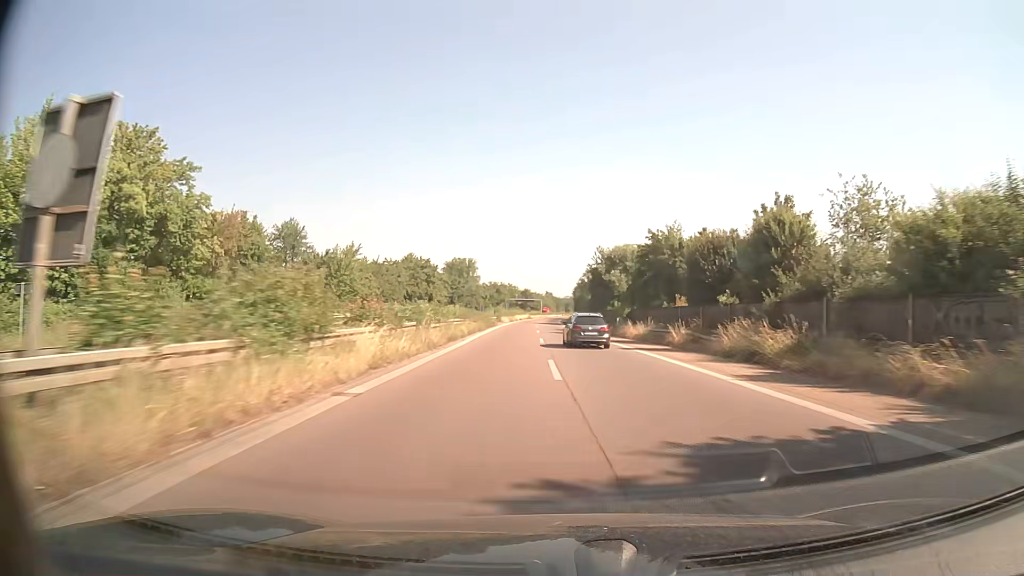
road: trunk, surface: asphalt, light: Day
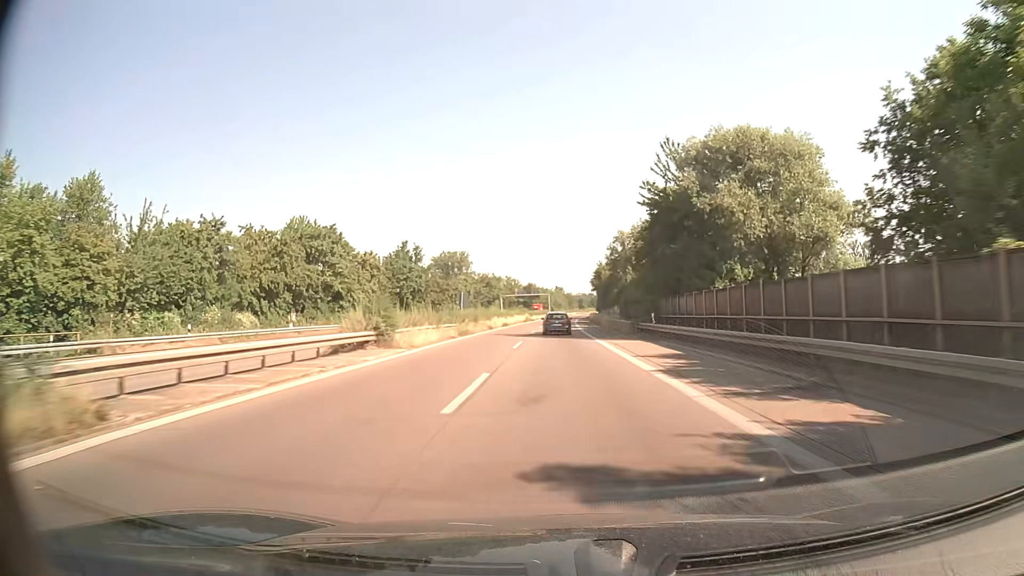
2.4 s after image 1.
(-0.5, +59.2) m; -1°
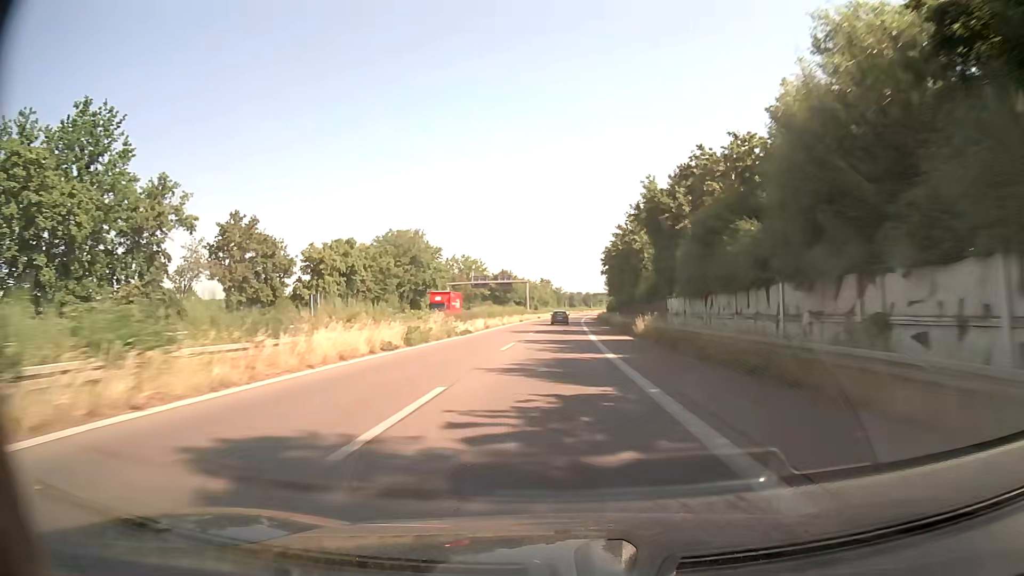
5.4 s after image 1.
(+0.2, +74.9) m; +1°
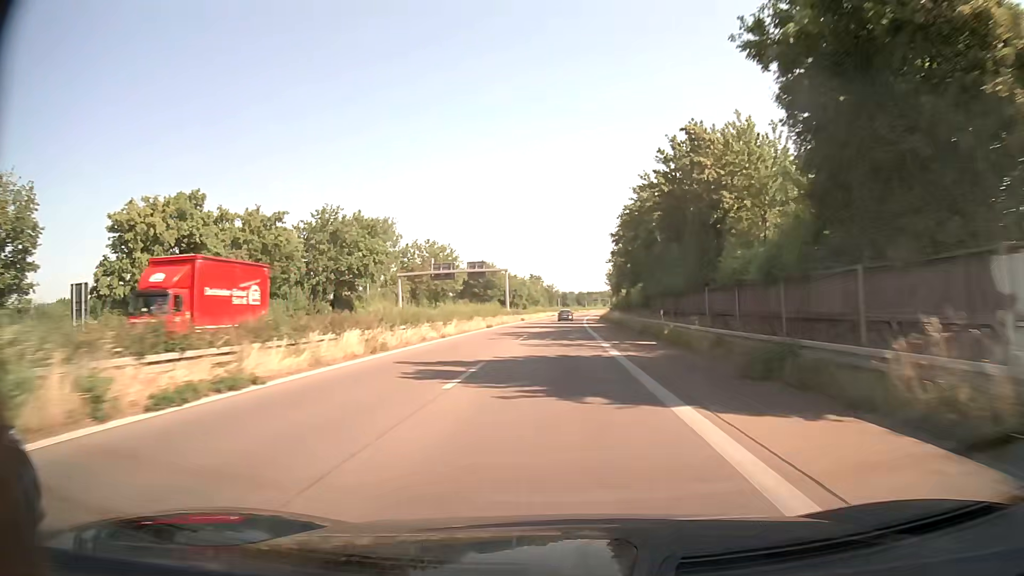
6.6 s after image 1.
(+0.2, +30.3) m; +1°
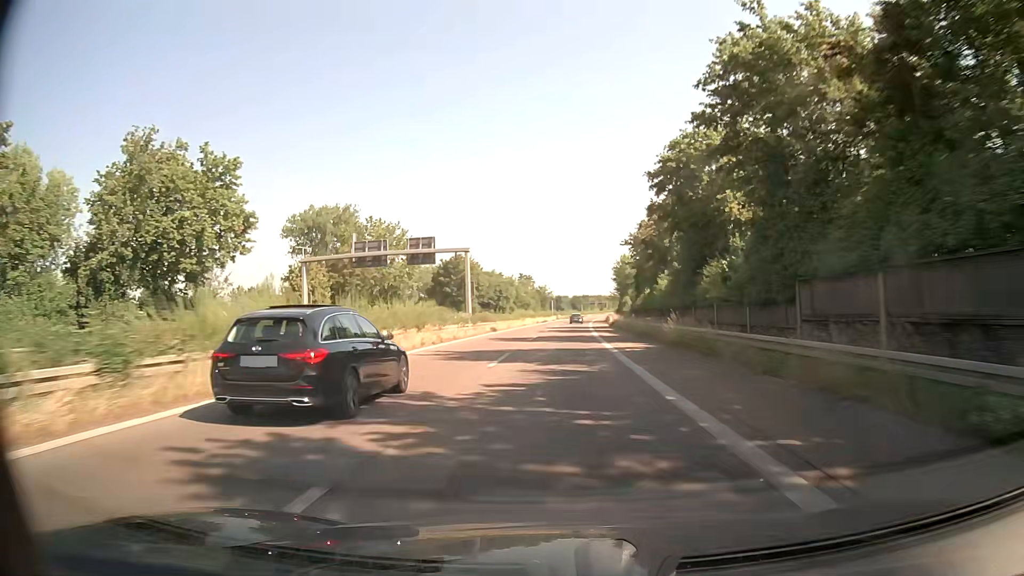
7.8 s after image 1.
(+0.2, +30.7) m; +1°
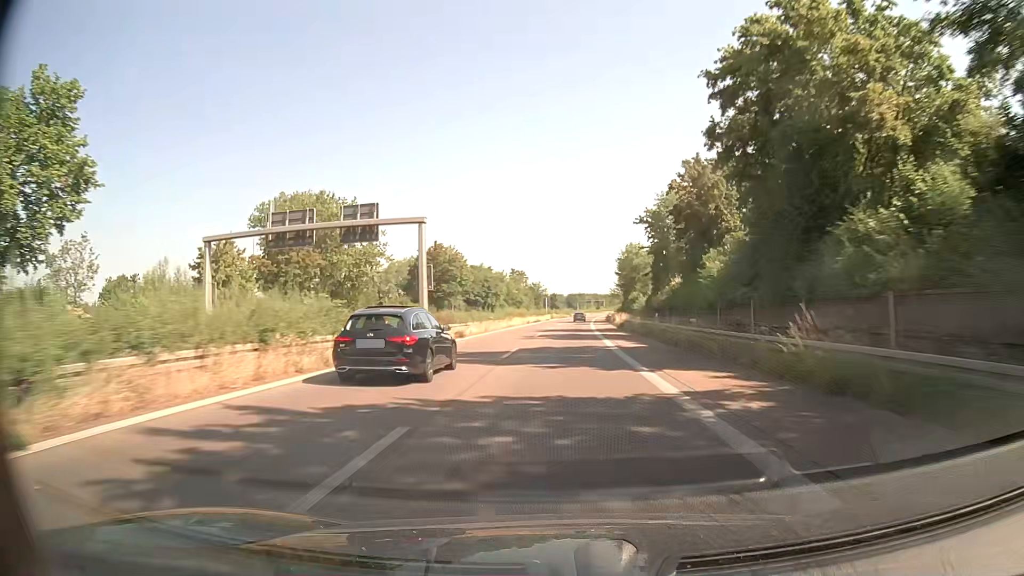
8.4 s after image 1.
(0.0, +15.4) m; 0°
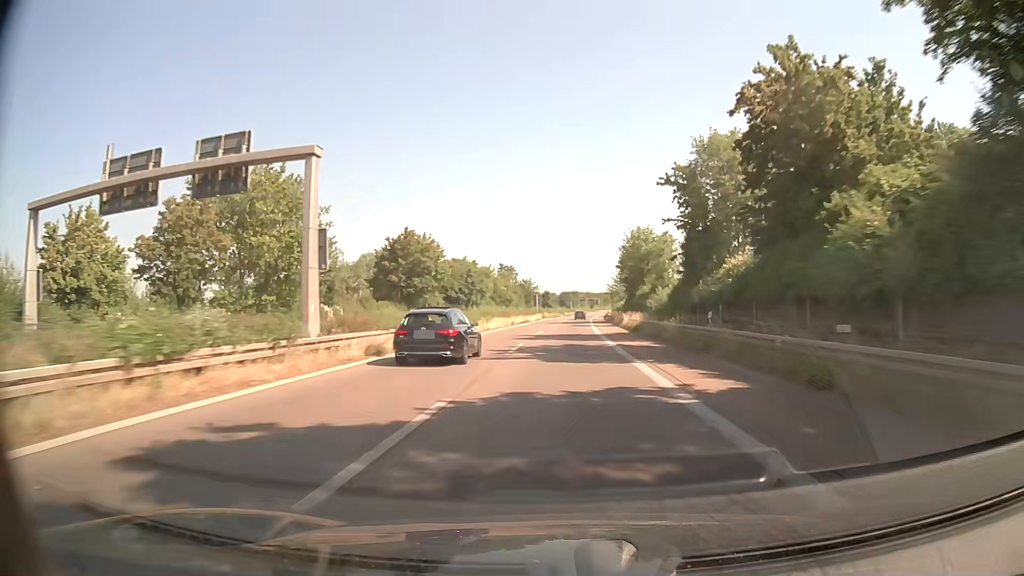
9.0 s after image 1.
(+0.1, +15.5) m; +1°
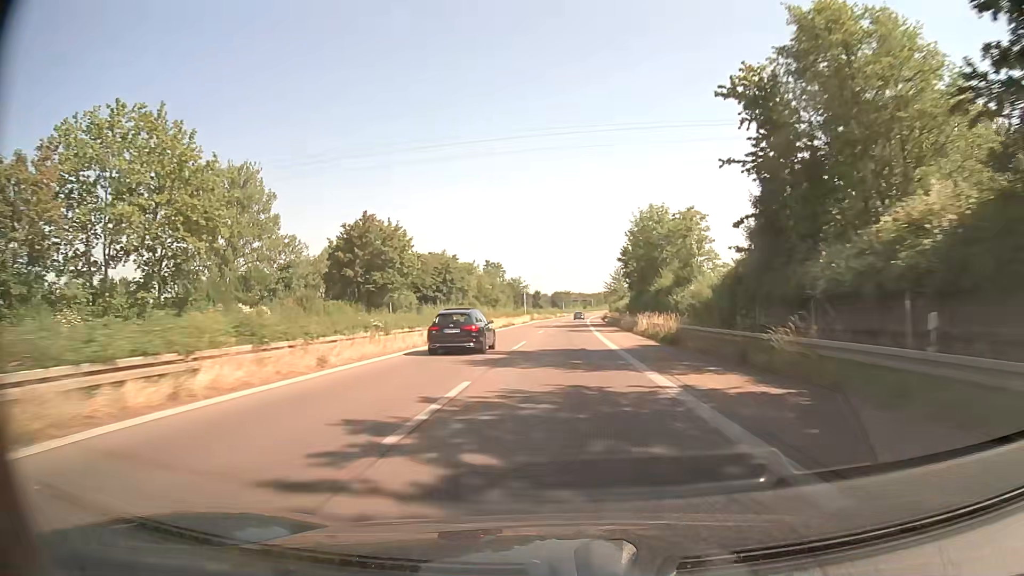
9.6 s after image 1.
(+0.1, +15.5) m; +1°
(0, +10) (0, +20) (0, +30) (+1, +40) (+1, +50) (+1, +60) (+2, +70) (+2, +80) (+3, +90) (+3, +100) m
